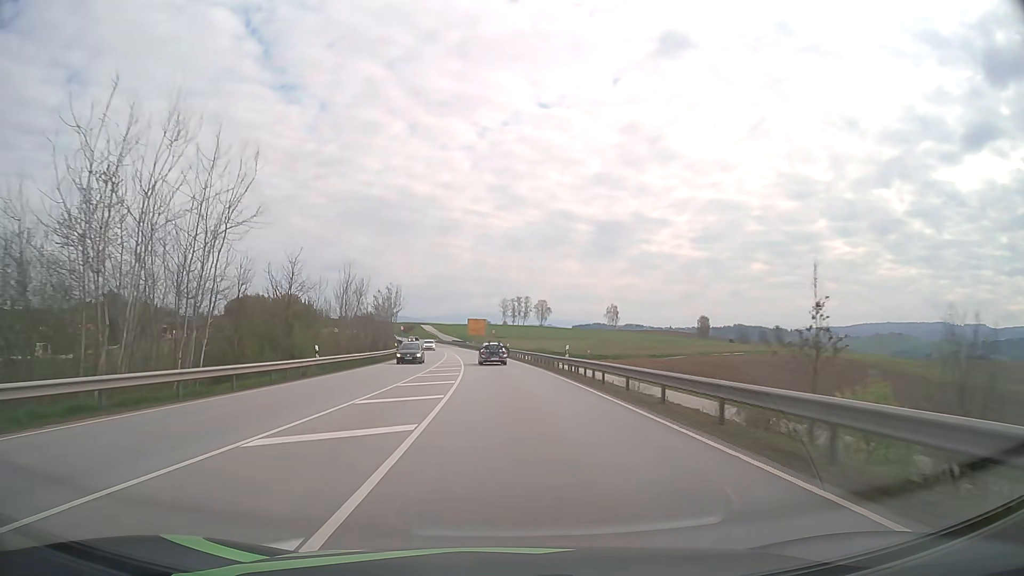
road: primary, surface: asphalt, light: Day
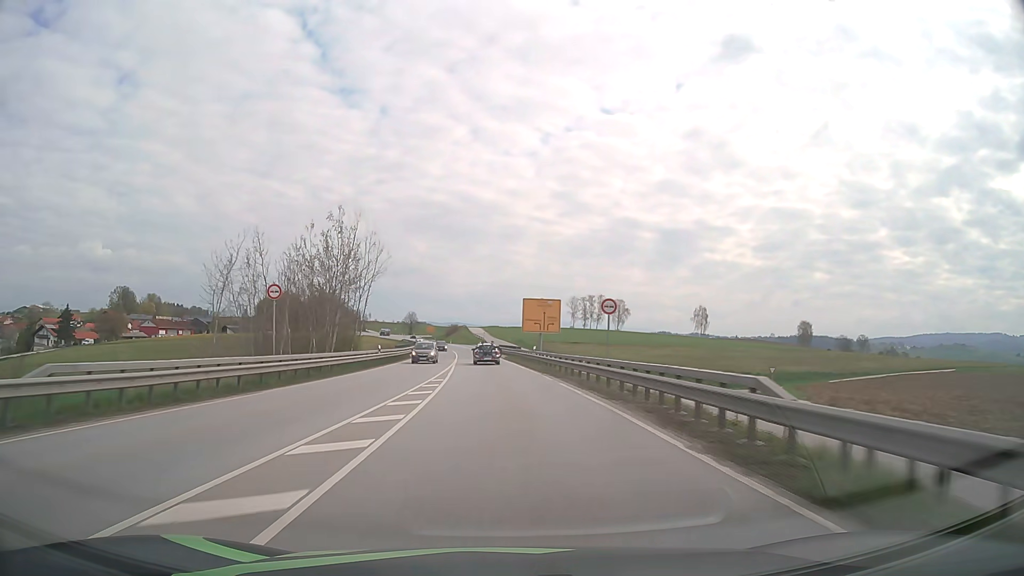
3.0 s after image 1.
(-3.0, +68.0) m; -5°
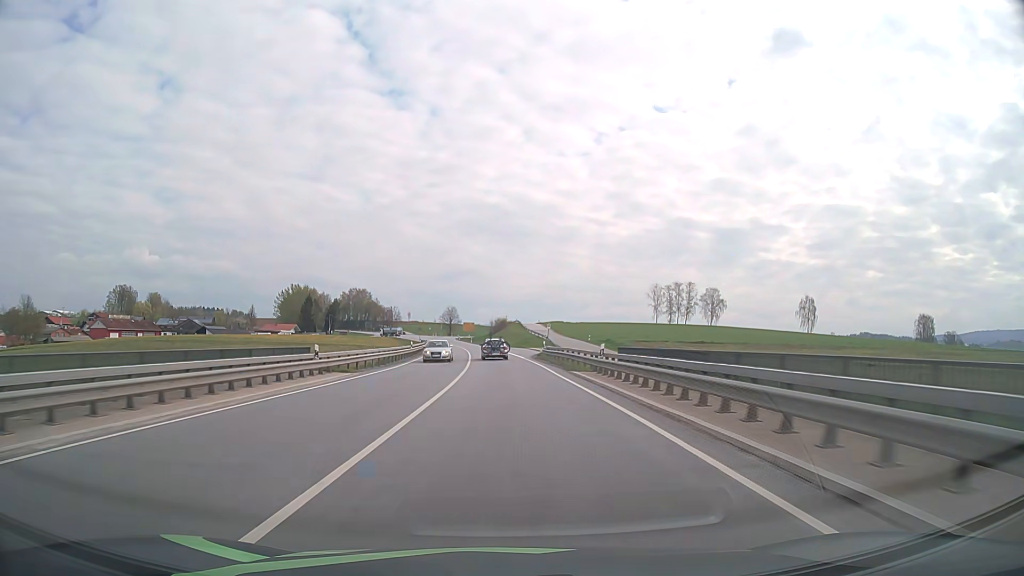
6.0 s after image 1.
(-3.3, +70.3) m; -5°
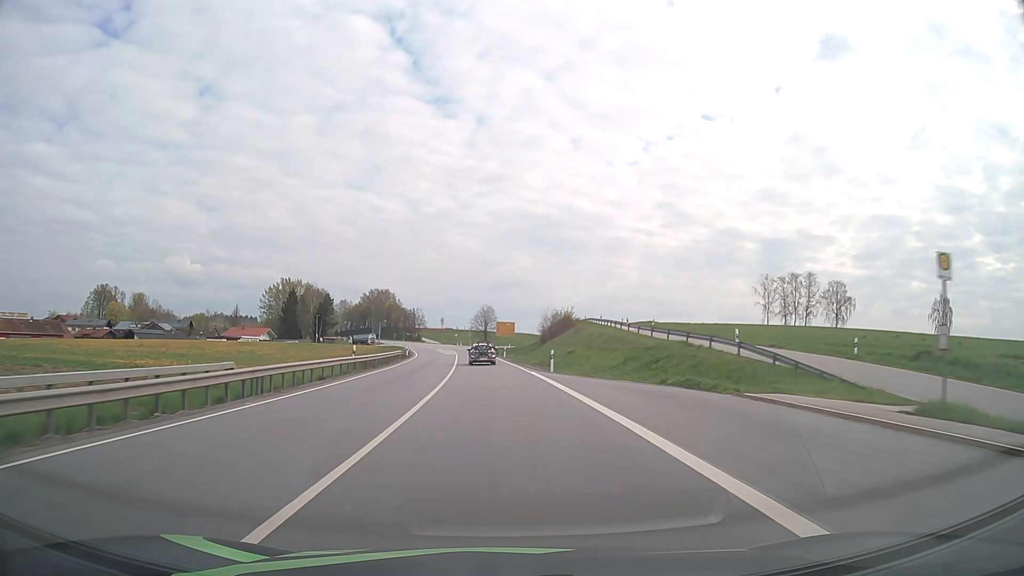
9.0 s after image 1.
(-2.1, +71.3) m; -4°
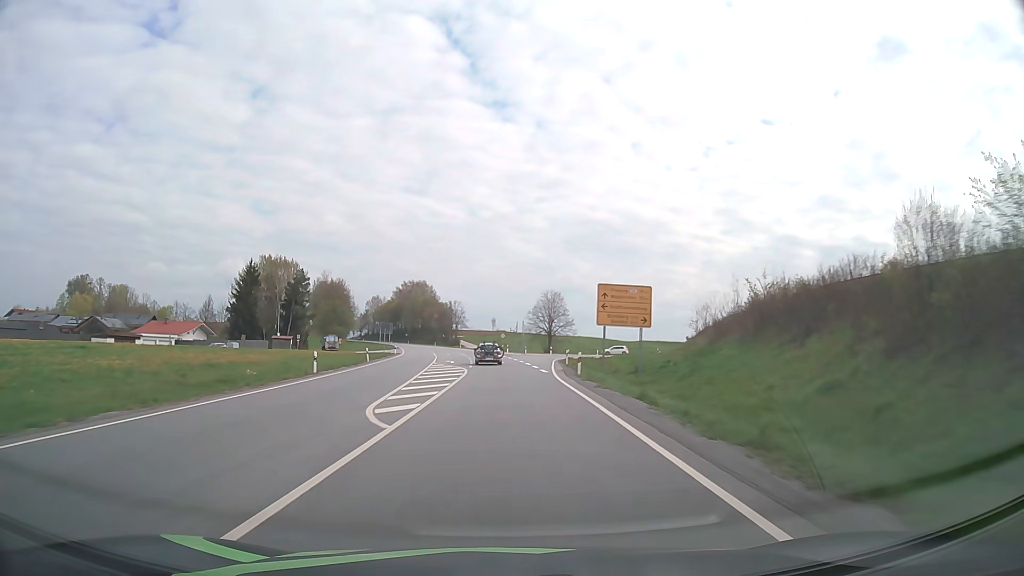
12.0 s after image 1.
(-3.1, +71.2) m; -5°
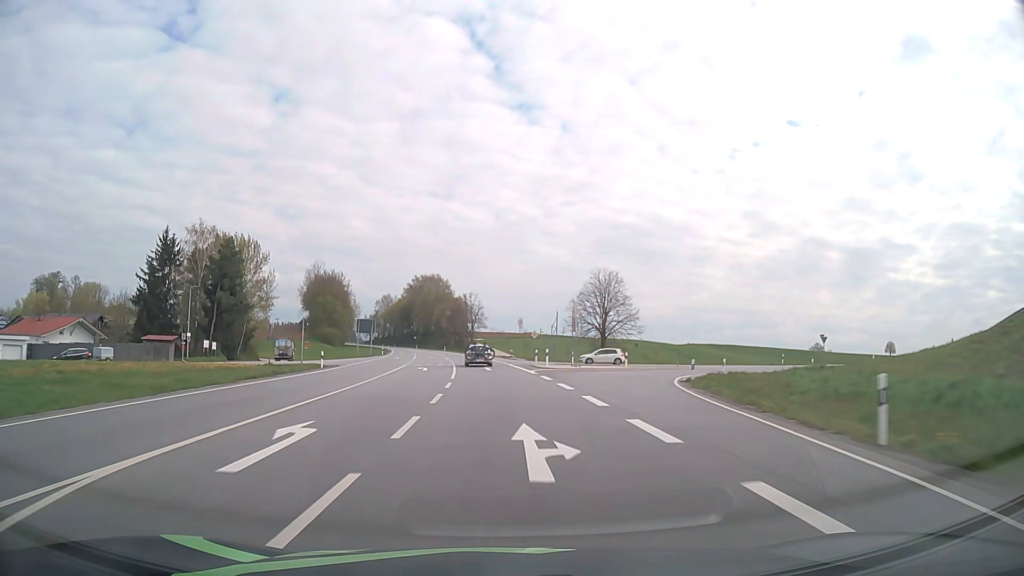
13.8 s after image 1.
(-0.6, +42.5) m; -2°
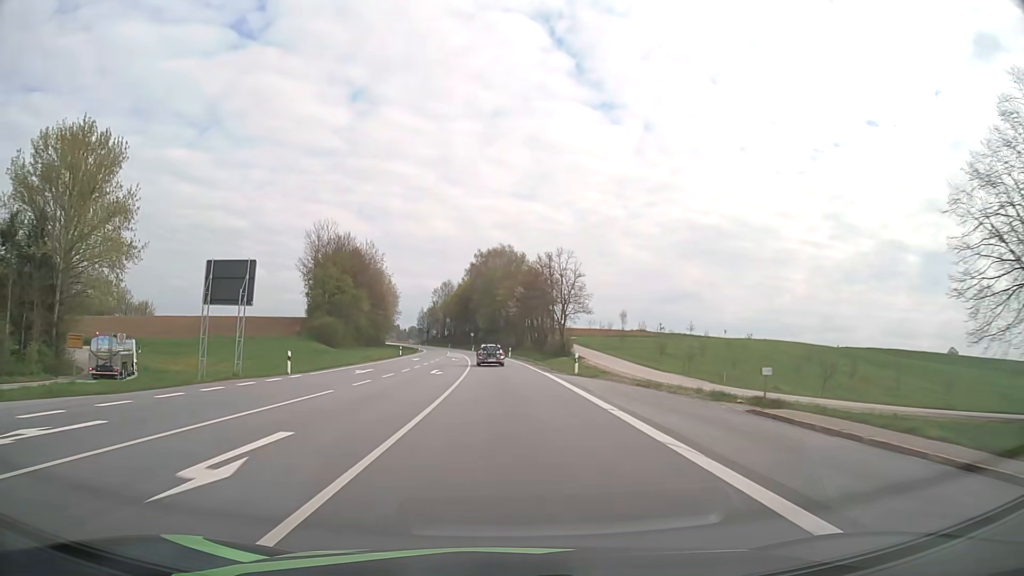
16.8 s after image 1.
(-4.3, +70.3) m; -7°
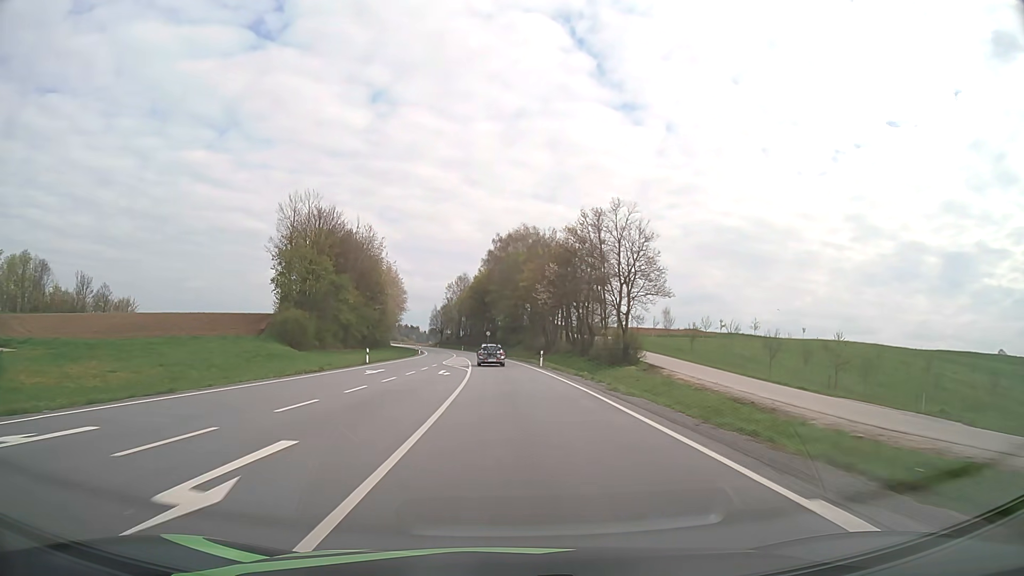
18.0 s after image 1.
(-0.5, +28.3) m; -2°
(0, +10) (0, +20) (0, +30) (-1, +40) (-1, +50) (-2, +60) (-3, +70) (-4, +80) (-5, +90) (-6, +100) m
